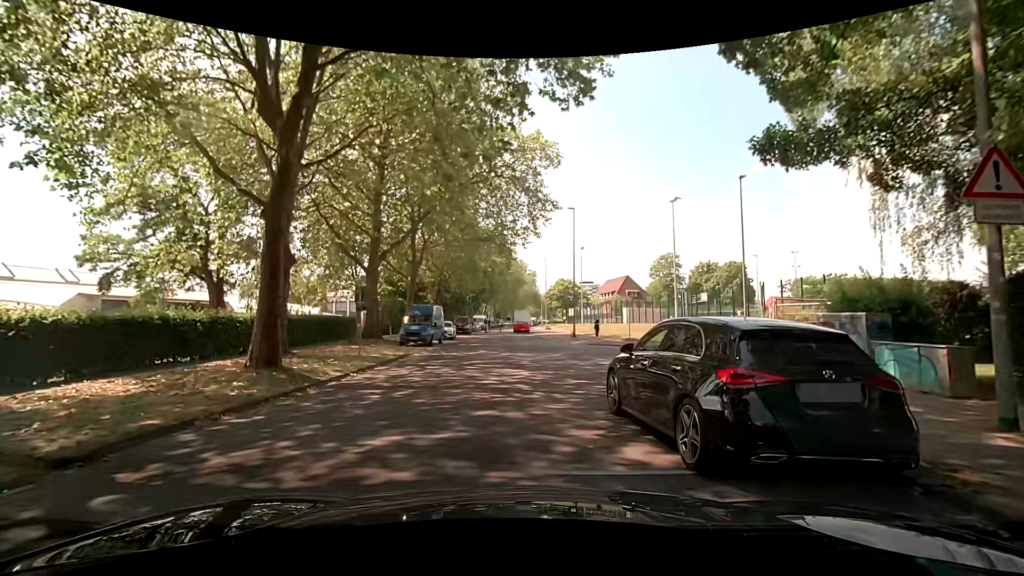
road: unclassified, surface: asphalt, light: Day
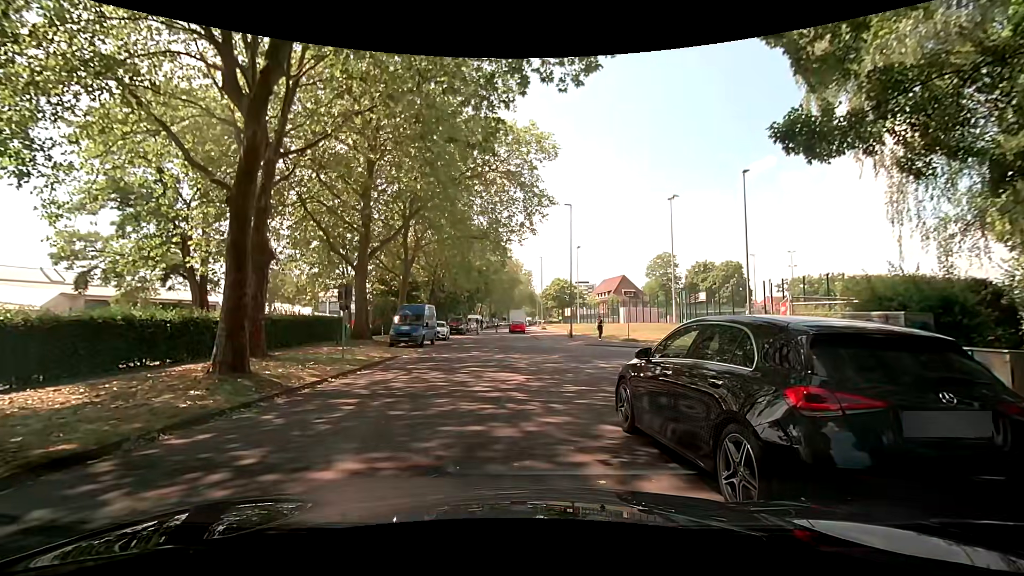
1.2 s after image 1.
(0.0, +1.1) m; 0°
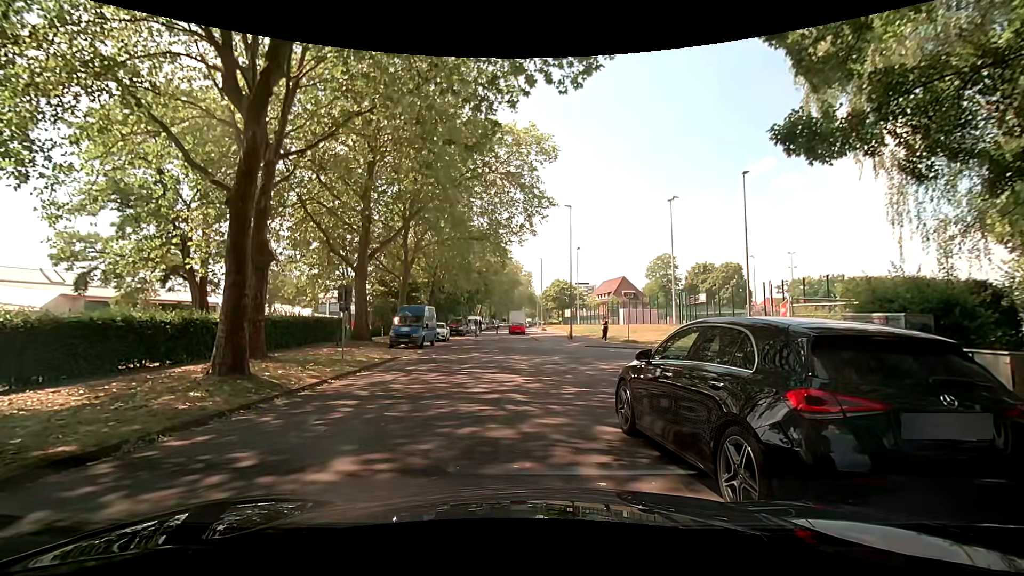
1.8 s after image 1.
(0.0, +0.1) m; 0°
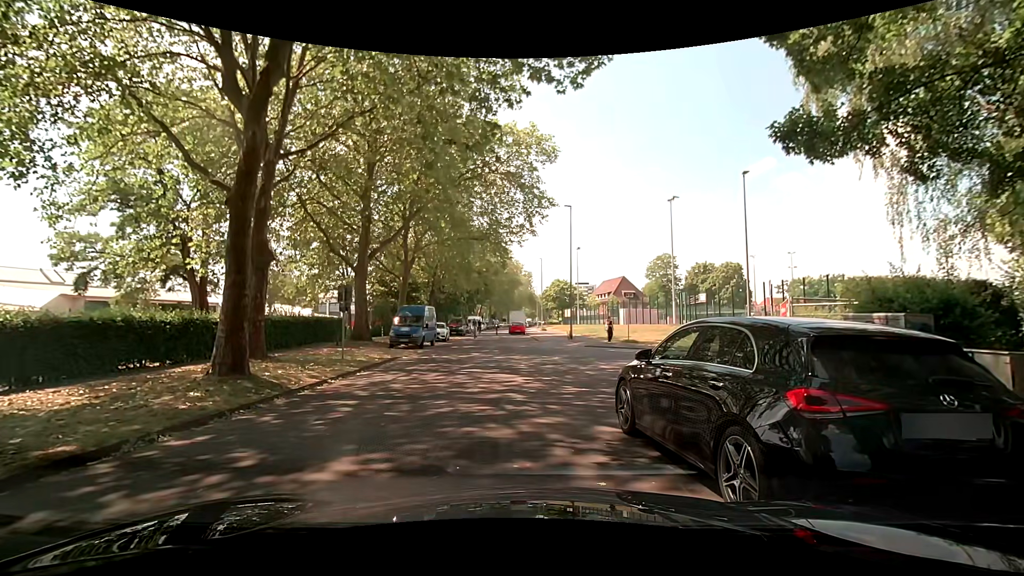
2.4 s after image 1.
(0.0, 0.0) m; 0°
